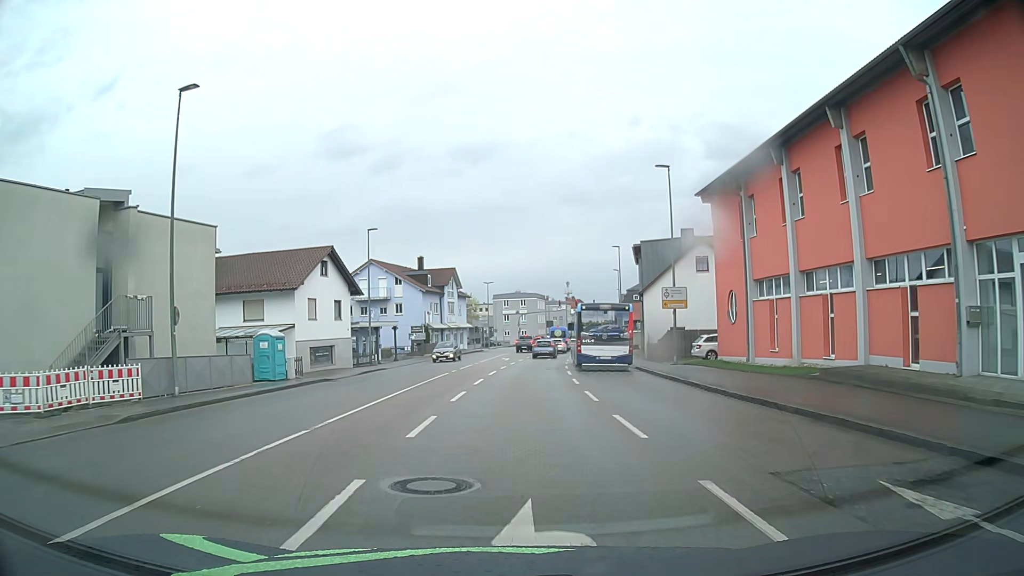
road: tertiary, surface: asphalt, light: Day
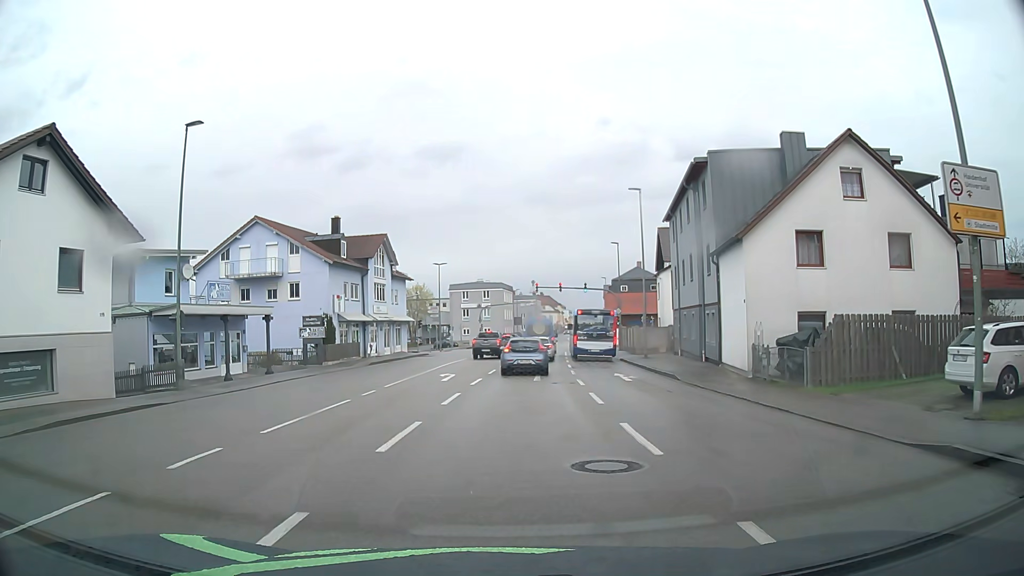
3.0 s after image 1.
(+0.7, +25.4) m; +3°
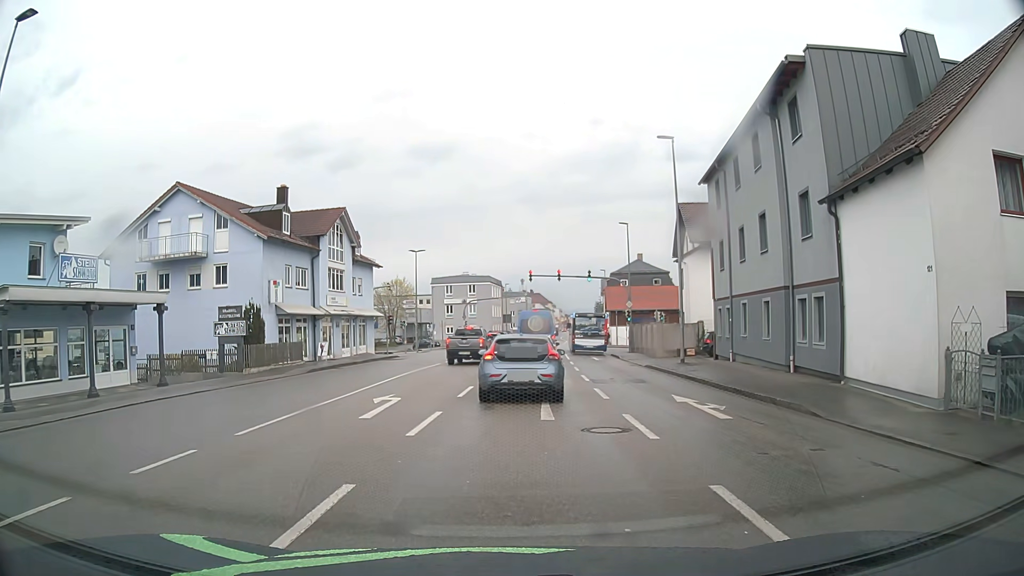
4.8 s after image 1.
(+0.1, +10.7) m; +1°
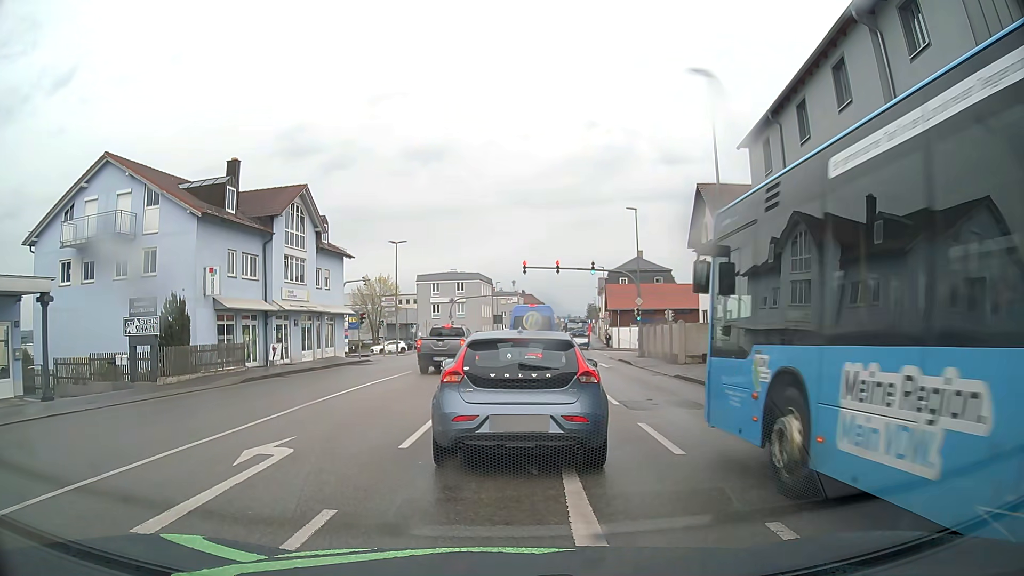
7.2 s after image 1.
(+0.1, +6.7) m; +3°
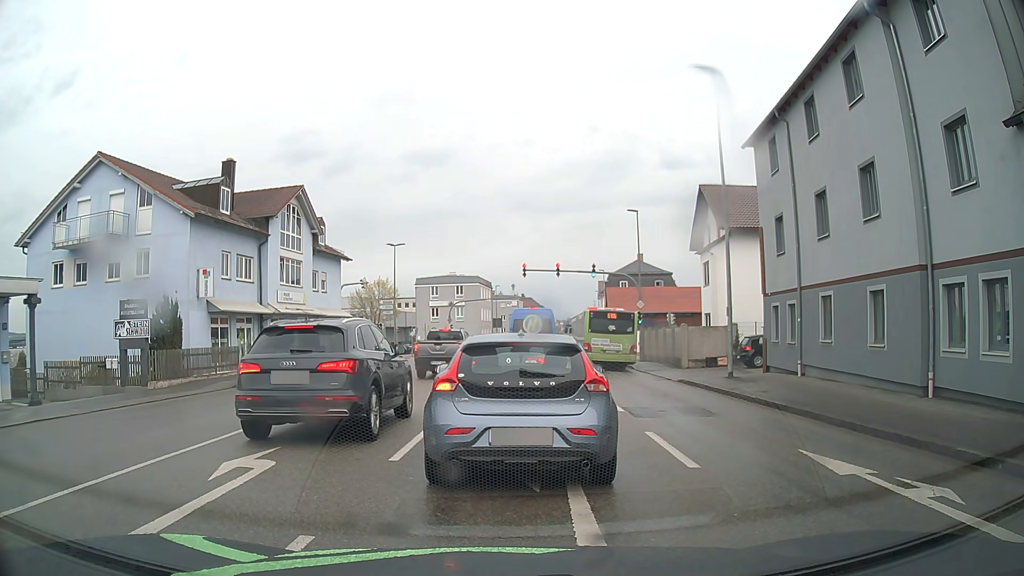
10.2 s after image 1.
(0.0, +0.7) m; 0°
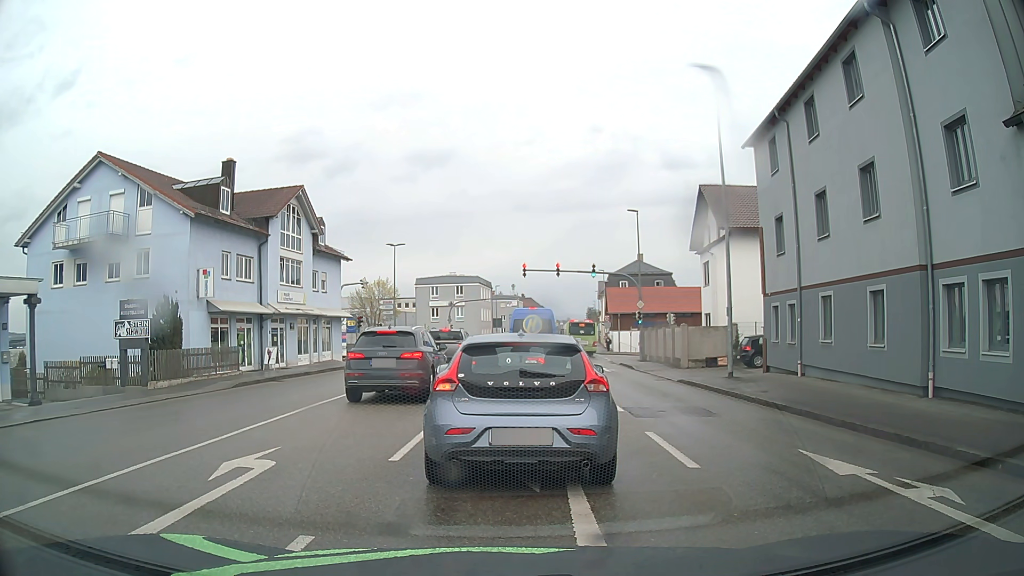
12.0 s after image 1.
(0.0, 0.0) m; 0°
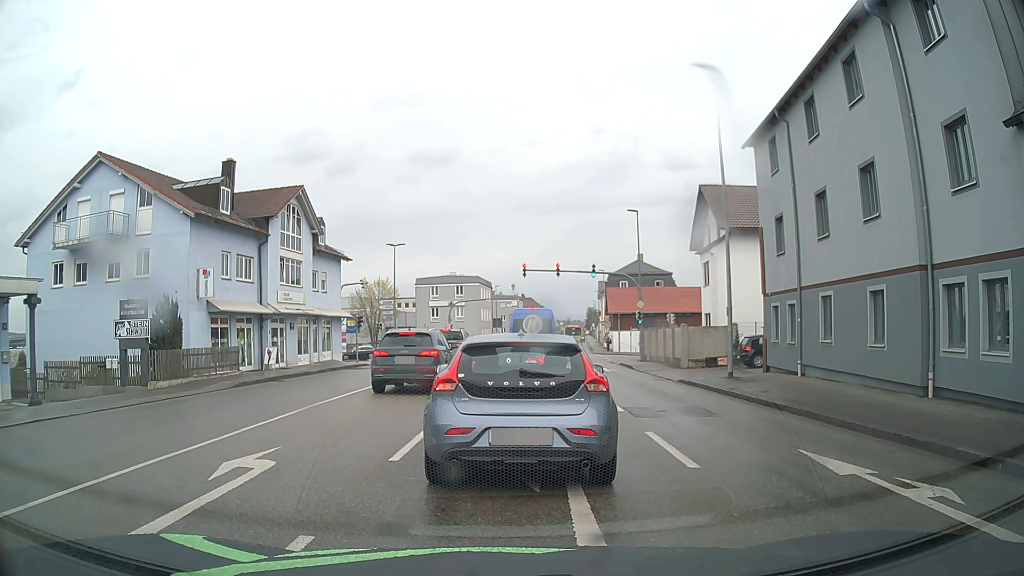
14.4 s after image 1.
(0.0, 0.0) m; 0°
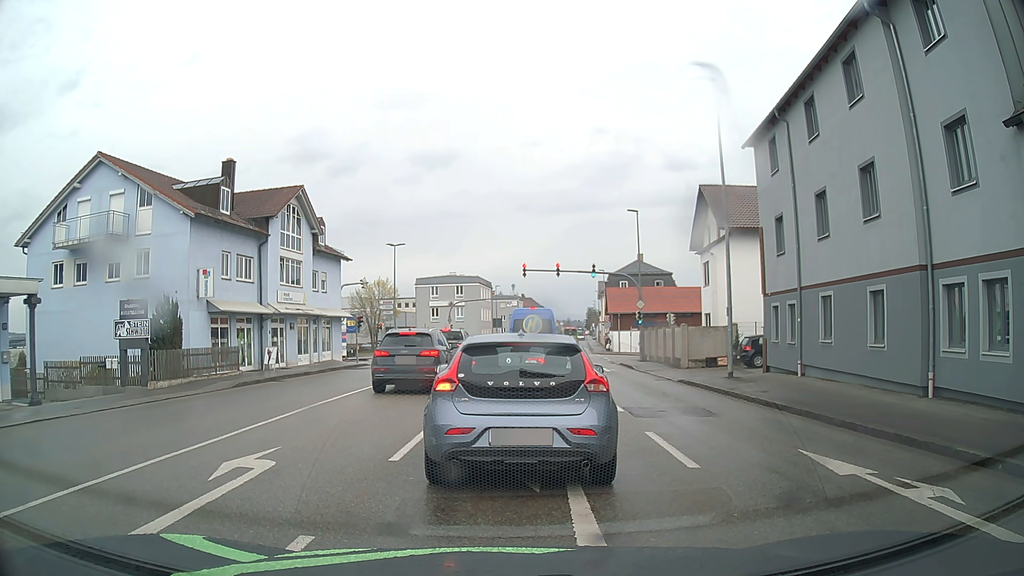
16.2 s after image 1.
(0.0, 0.0) m; 0°
